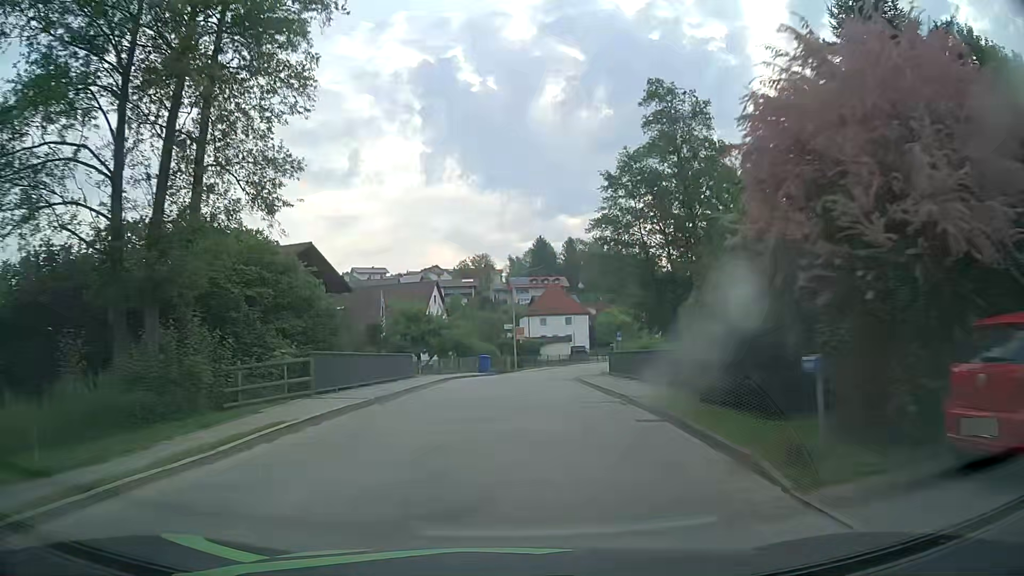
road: tertiary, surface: asphalt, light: Day
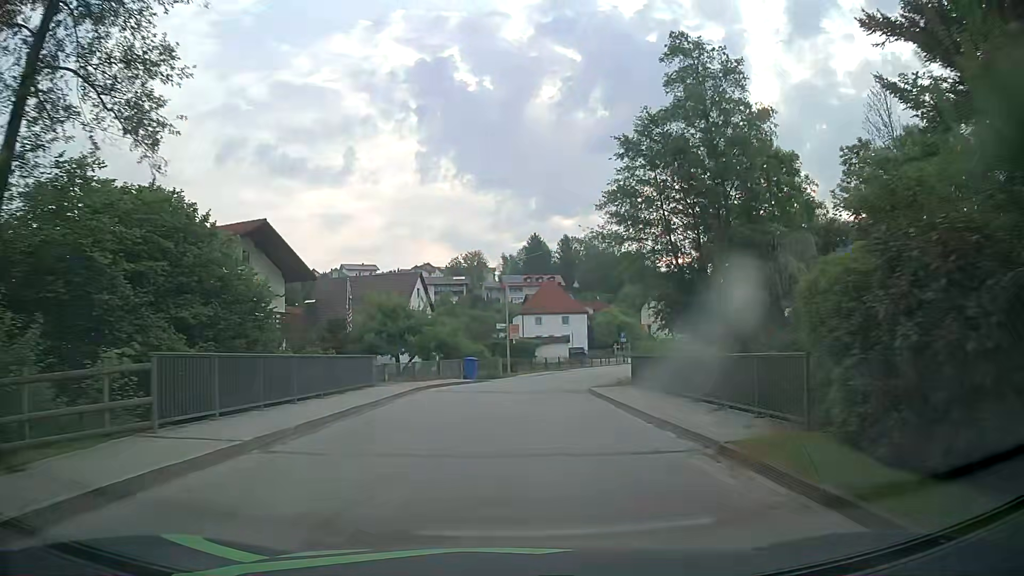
(+0.1, +7.6) m; +1°
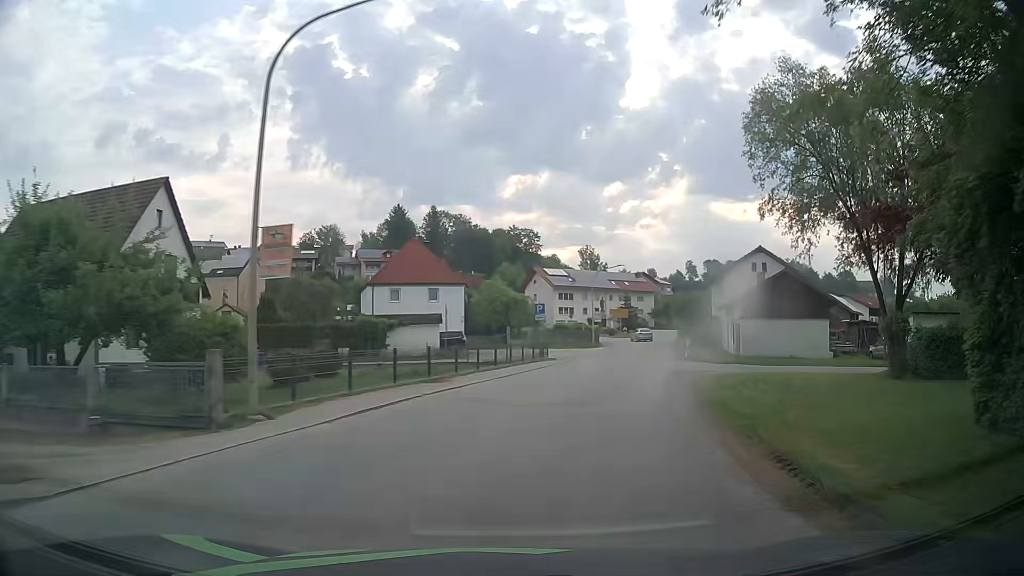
(+1.7, +29.7) m; +11°
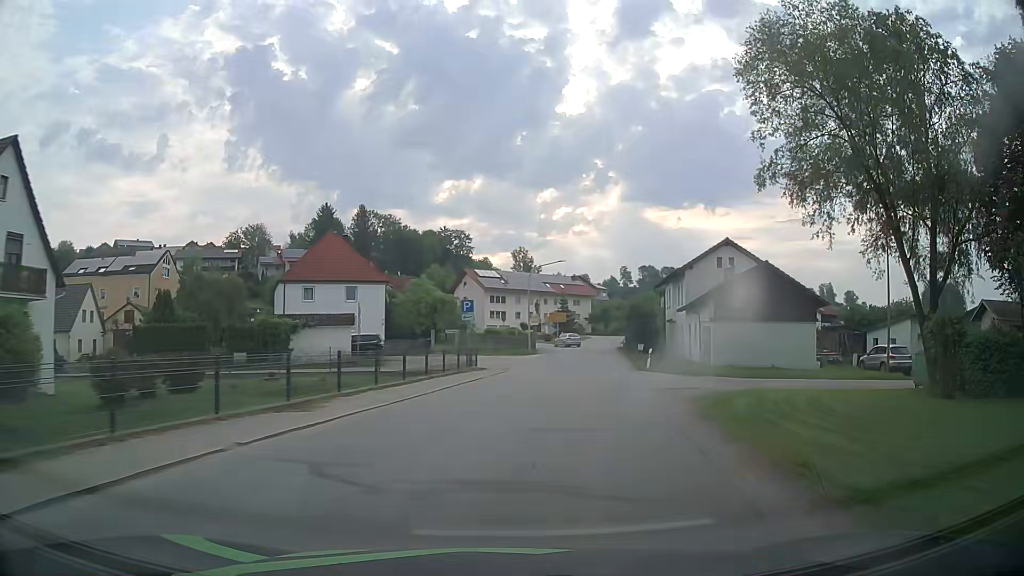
(+0.4, +7.4) m; +6°
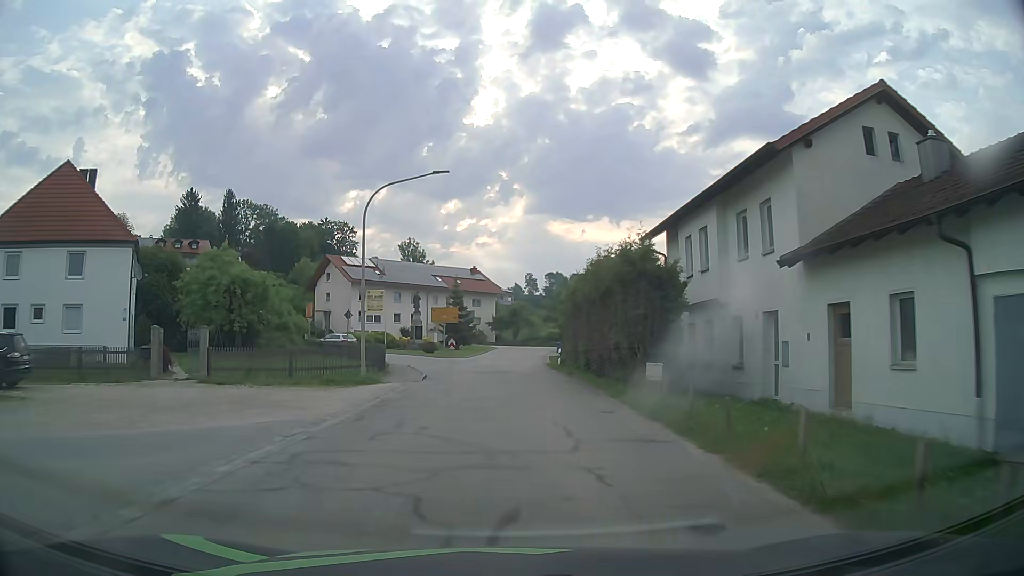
(+3.3, +30.2) m; +8°
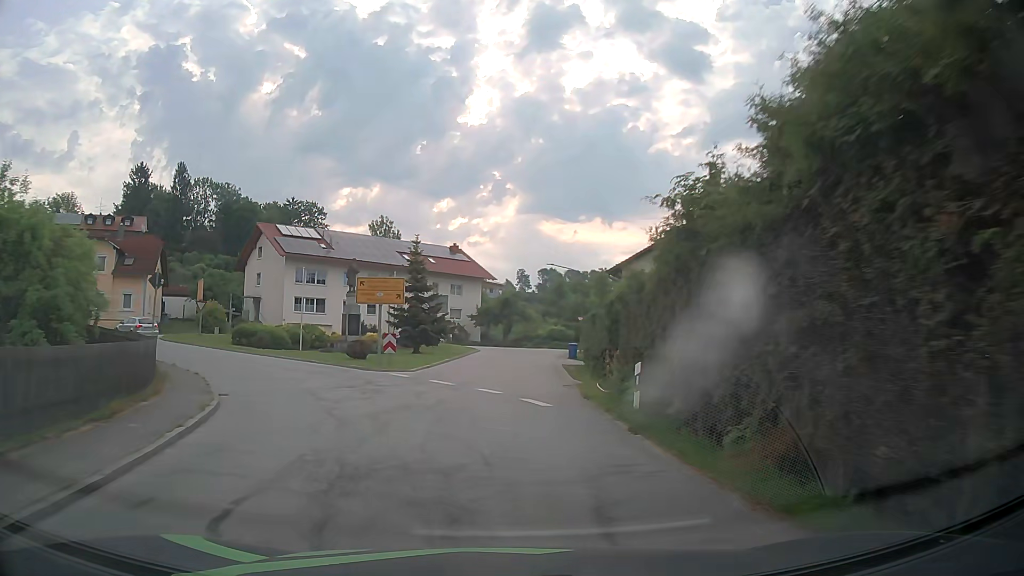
(+0.3, +22.7) m; +1°
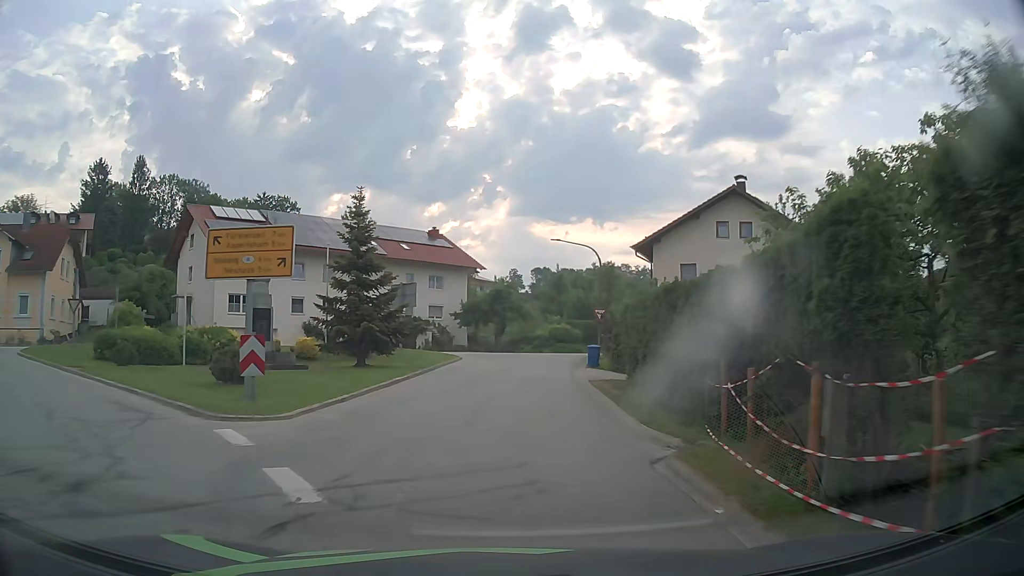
(+0.1, +13.8) m; +1°
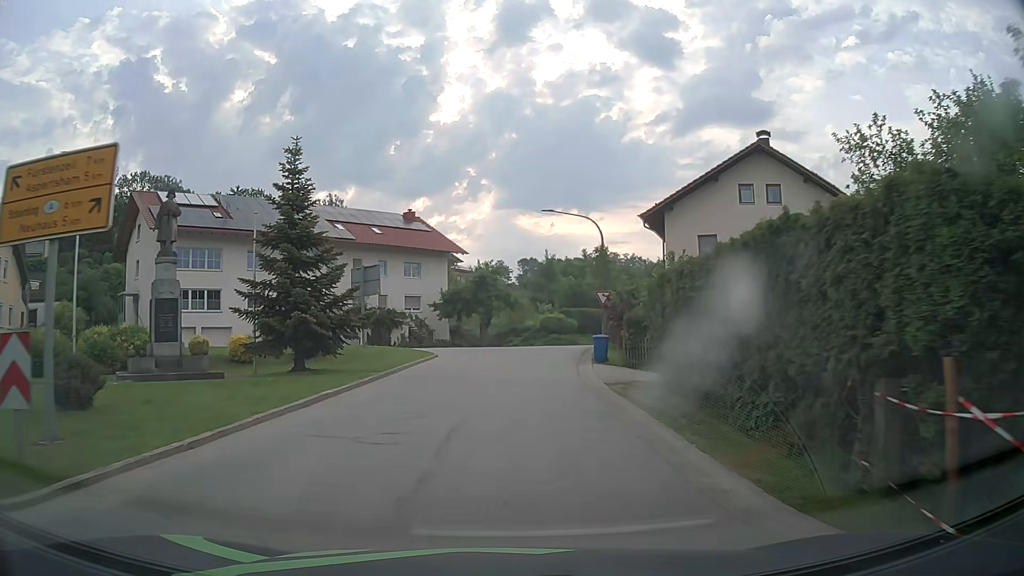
(0.0, +6.5) m; 0°
(0, +10) (0, +20) (+1, +30) (+3, +40) (+6, +49) (+12, +57) (+19, +65) (+25, +72) (+32, +80) (+38, +88) m
